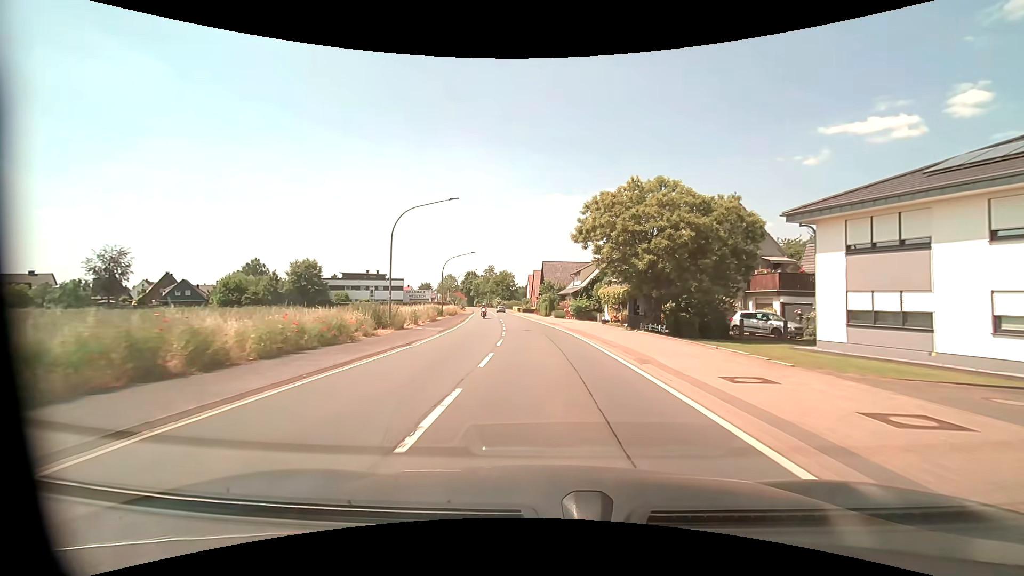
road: primary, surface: asphalt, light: Day
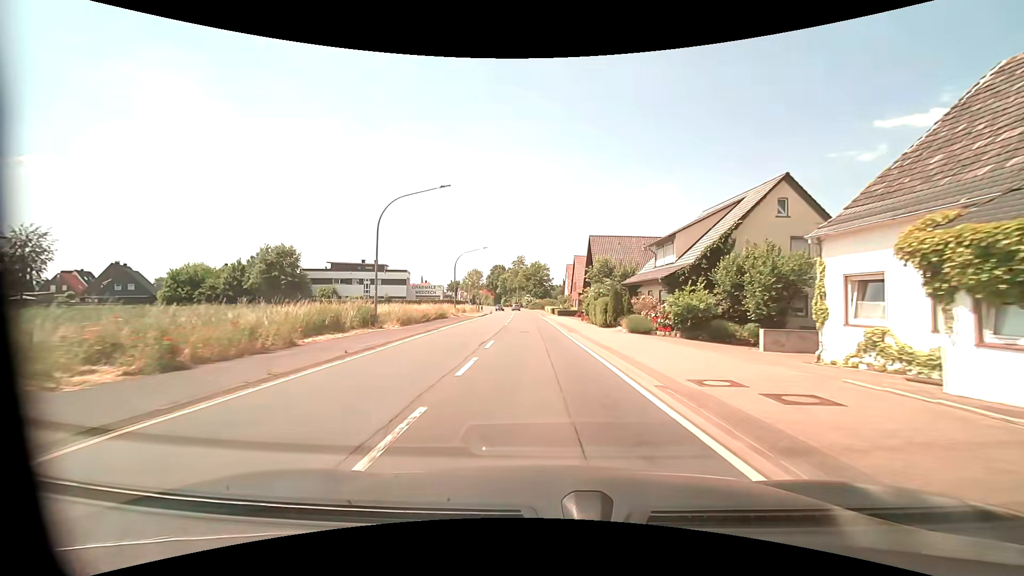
(-0.8, +32.2) m; -4°
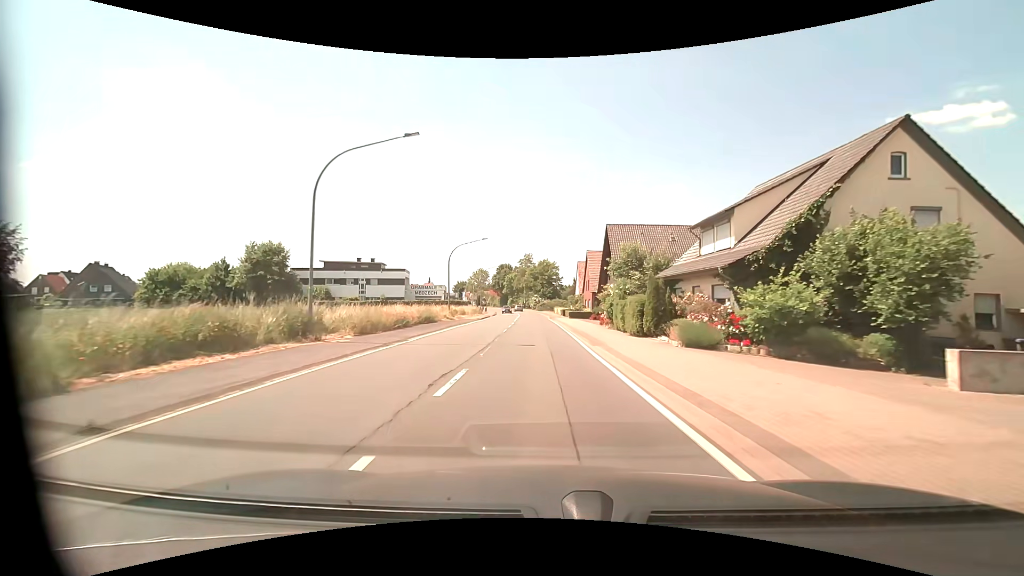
(0.0, +8.2) m; -1°
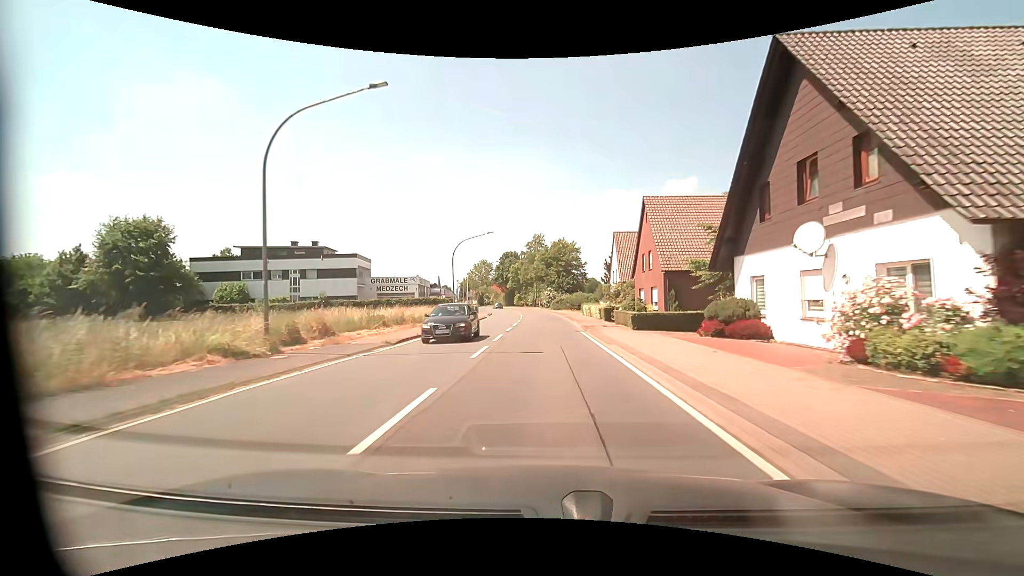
(-0.4, +33.3) m; -2°
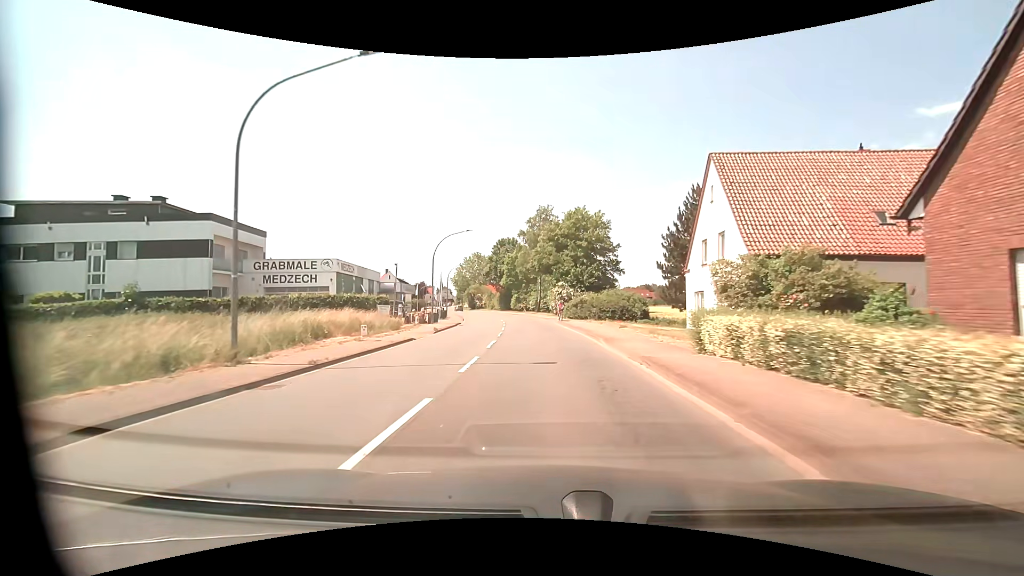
(-0.1, +32.5) m; -1°
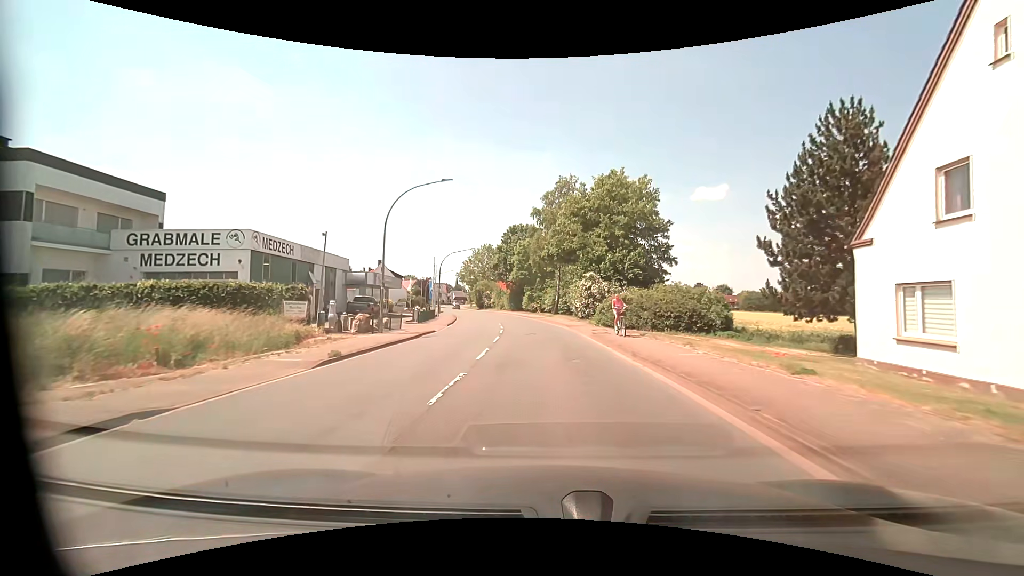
(-0.1, +15.8) m; -1°
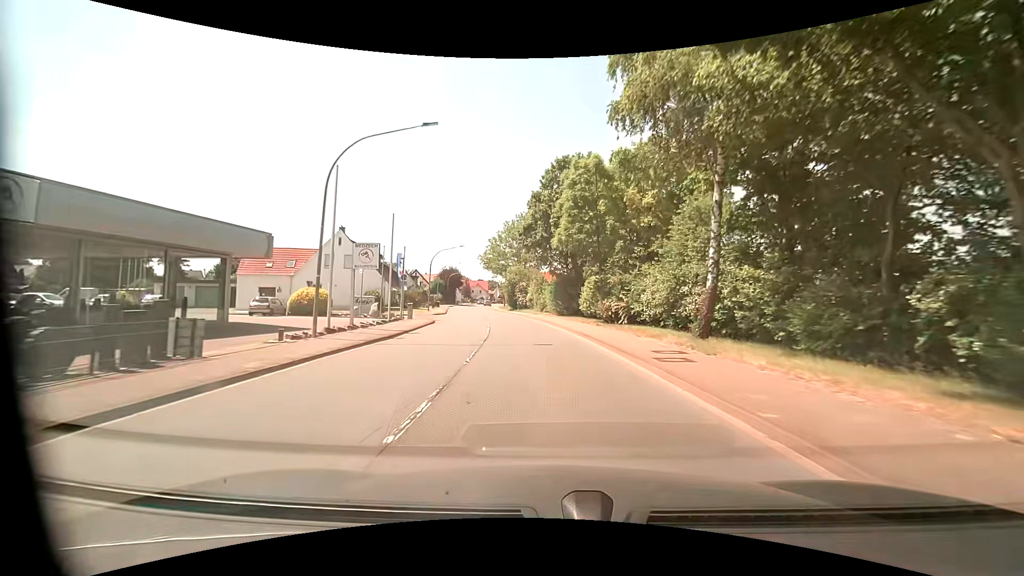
(-2.4, +38.1) m; -7°
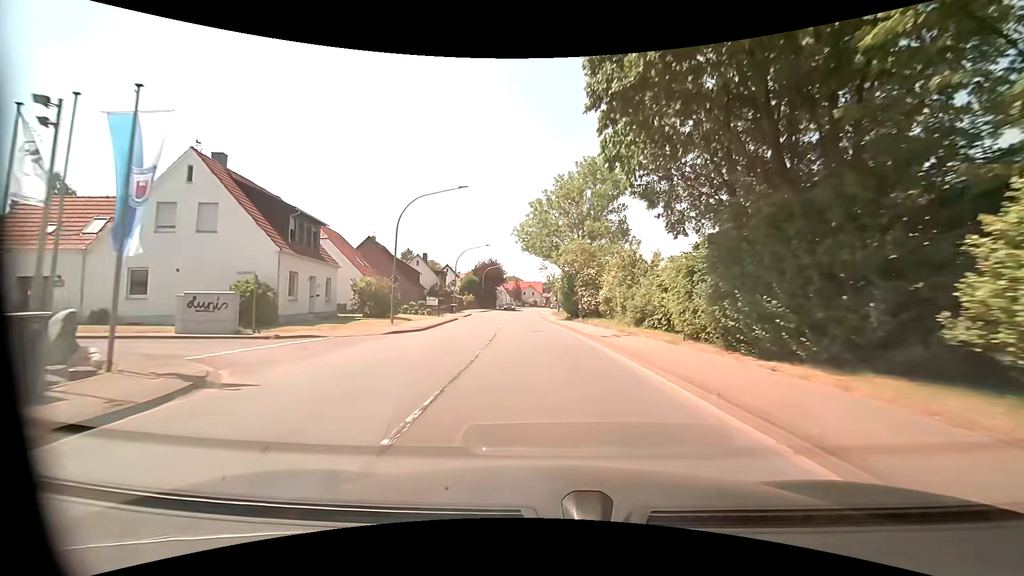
(-1.8, +30.6) m; -7°
(0, +10) (-1, +20) (-1, +30) (-2, +40) (-3, +50) (-3, +60) (-4, +70) (-4, +80) (-4, +90) (-3, +100) m
